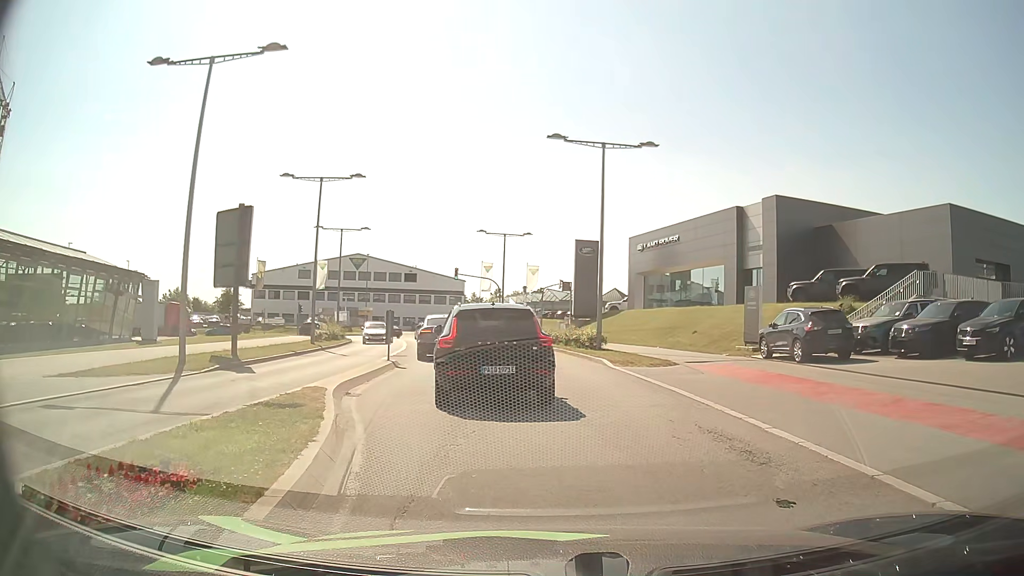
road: secondary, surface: asphalt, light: Day
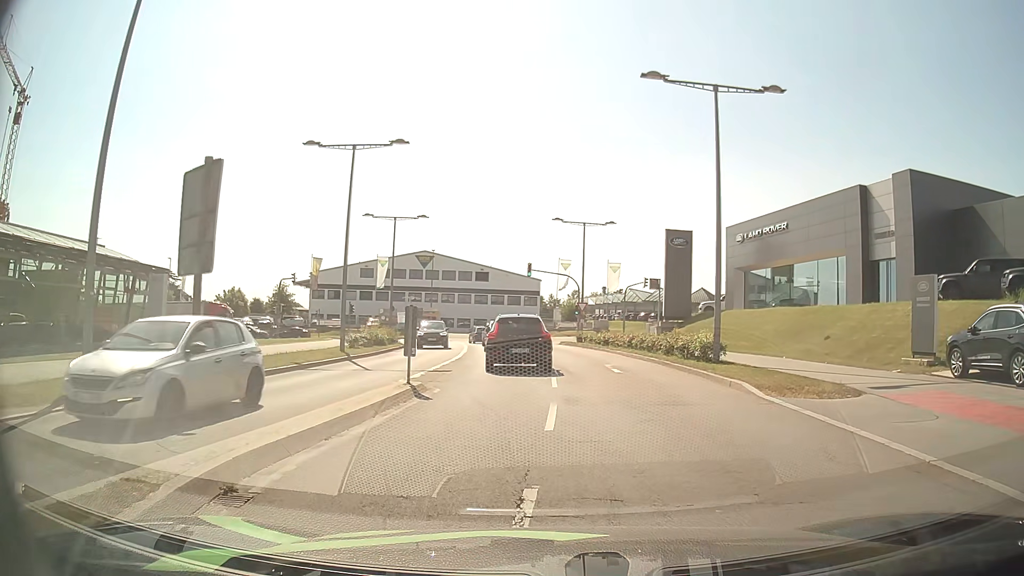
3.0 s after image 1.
(-0.6, +7.8) m; -7°
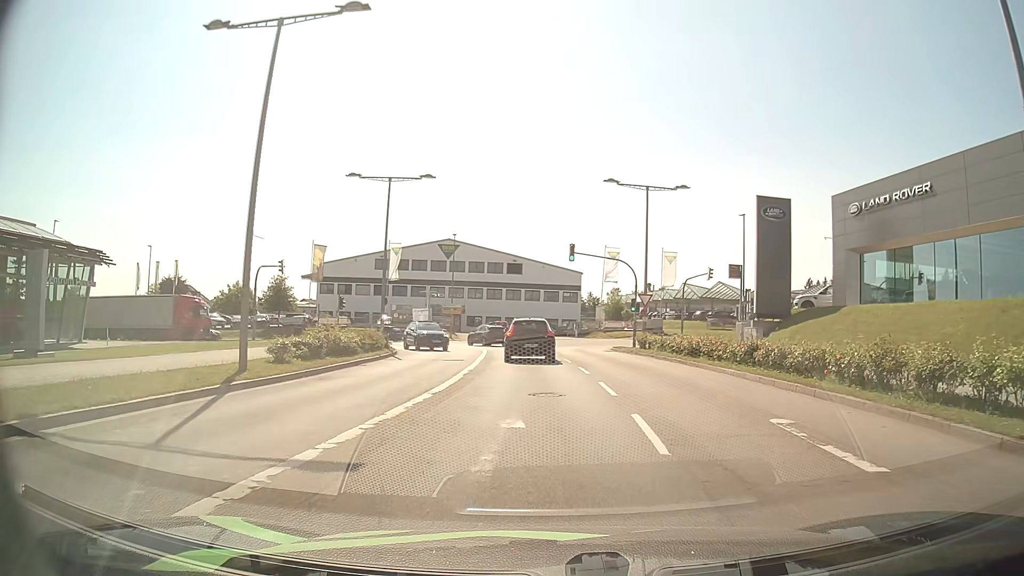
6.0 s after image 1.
(-0.7, +13.8) m; -3°
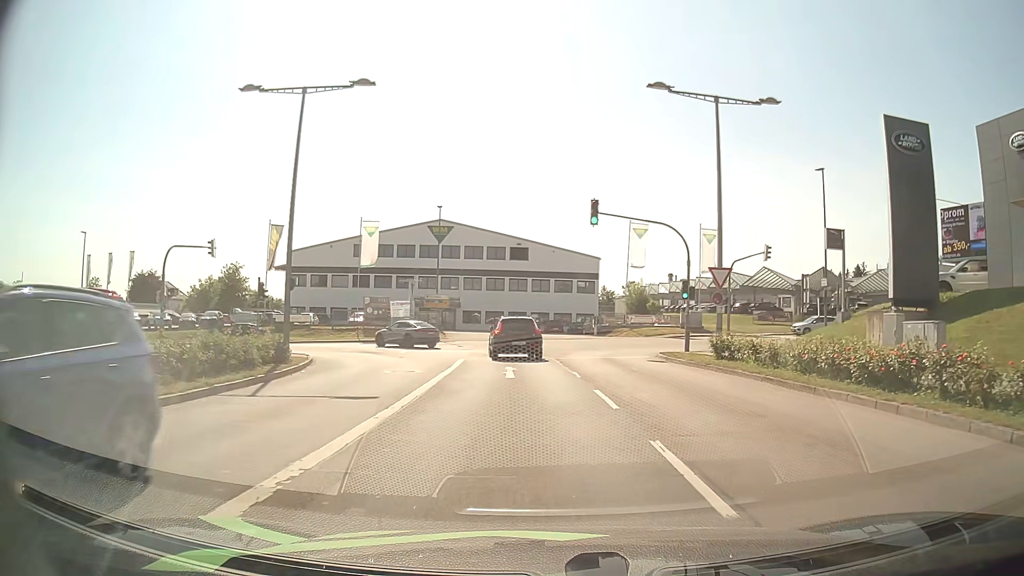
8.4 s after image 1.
(-0.1, +14.6) m; -2°
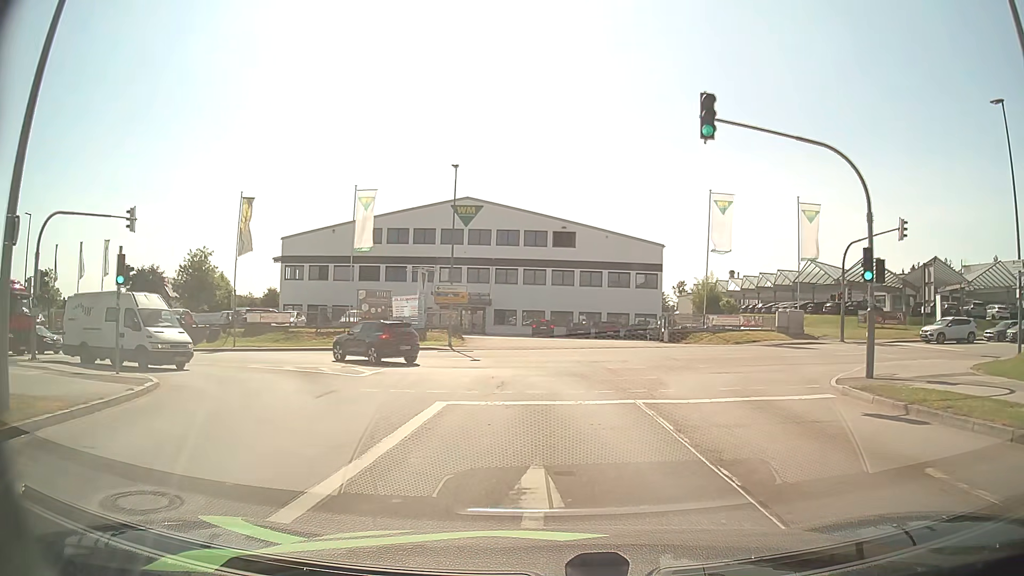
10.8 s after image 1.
(-0.5, +14.6) m; -3°
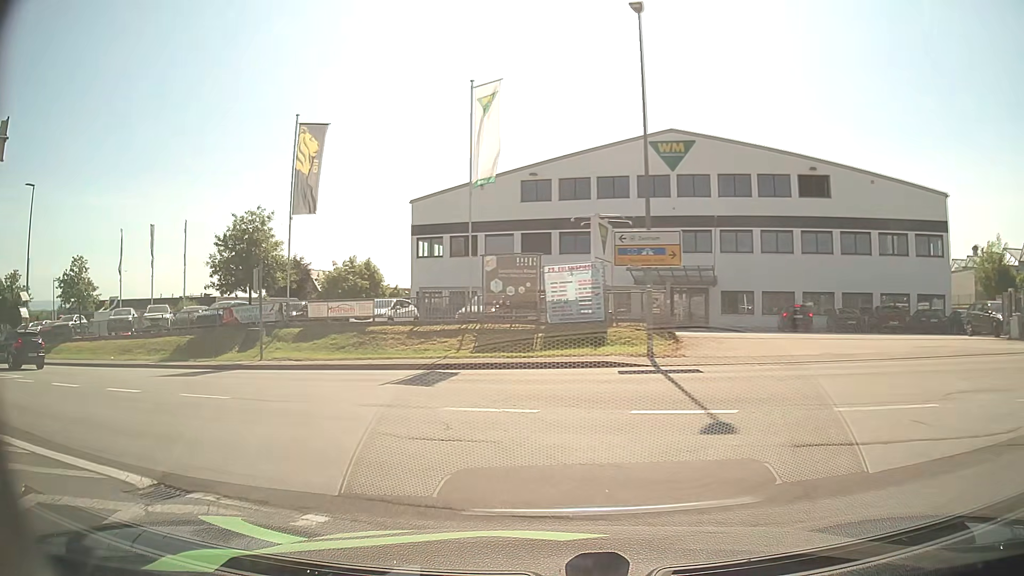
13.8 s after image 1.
(-2.0, +19.7) m; -19°
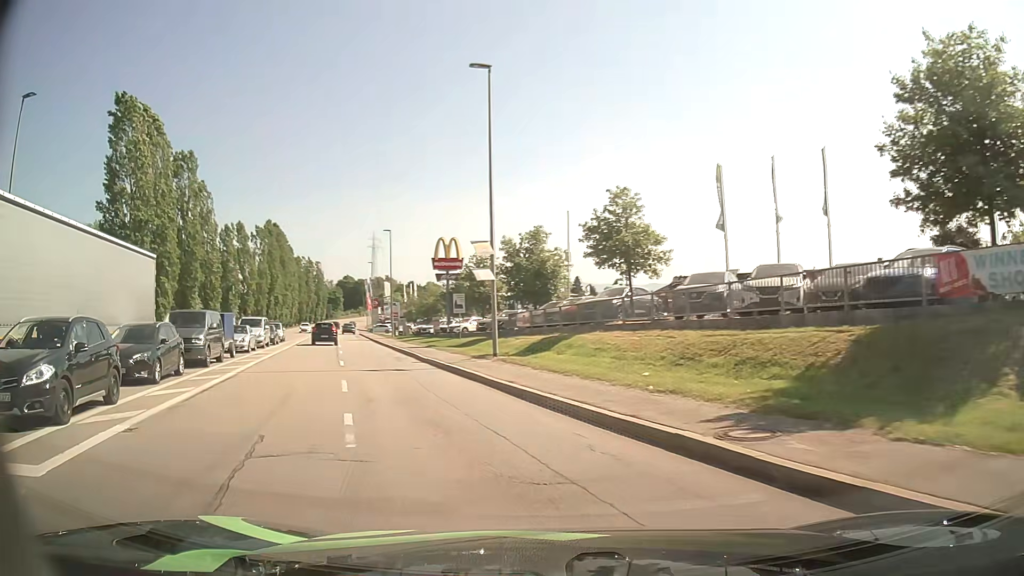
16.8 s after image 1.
(-9.4, +18.1) m; -55°
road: tertiary
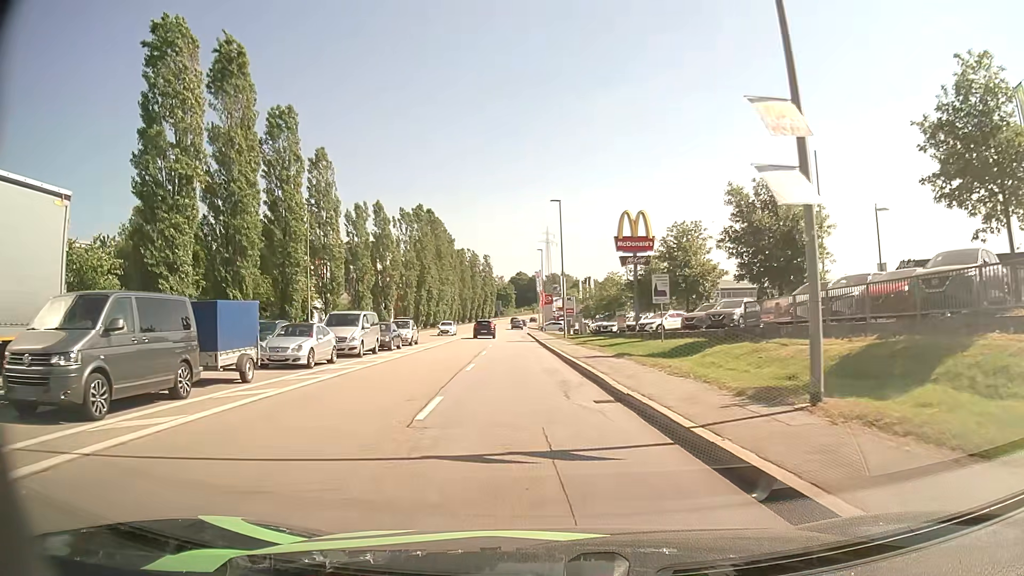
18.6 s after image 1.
(-2.5, +14.3) m; -14°
(0, +10) (-1, +20) (-2, +30) (-2, +40) (-3, +50) (-4, +60) (-4, +70) (-5, +80) (-5, +90) (-5, +100) m
